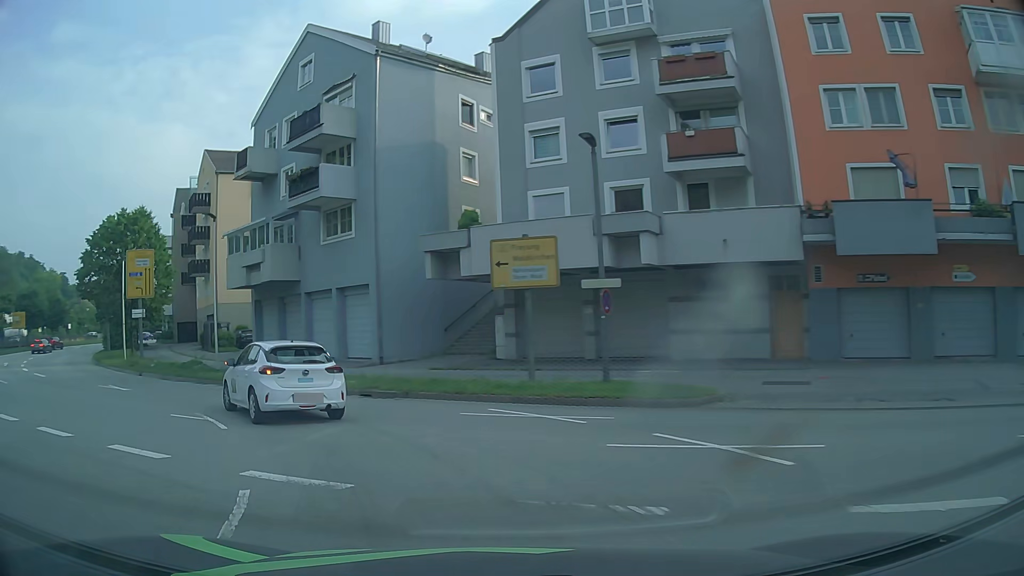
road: primary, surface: asphalt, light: Day
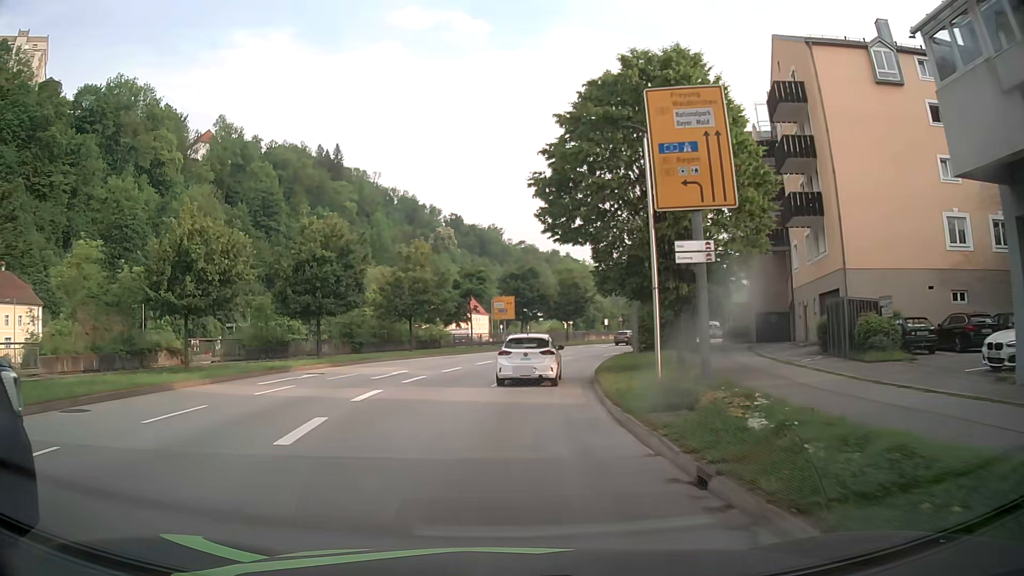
(-12.0, +22.6) m; -48°
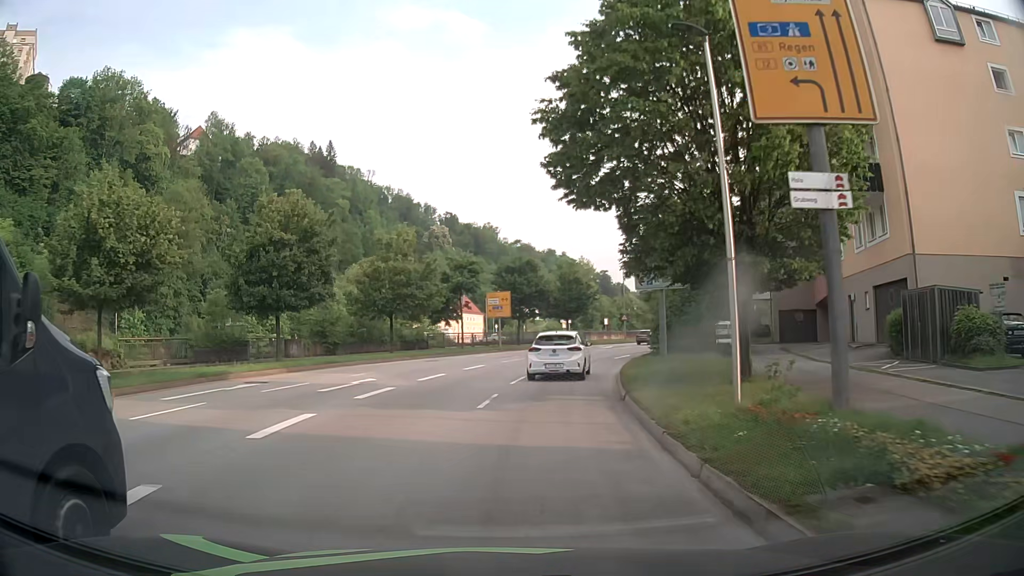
(0.0, +5.9) m; 0°
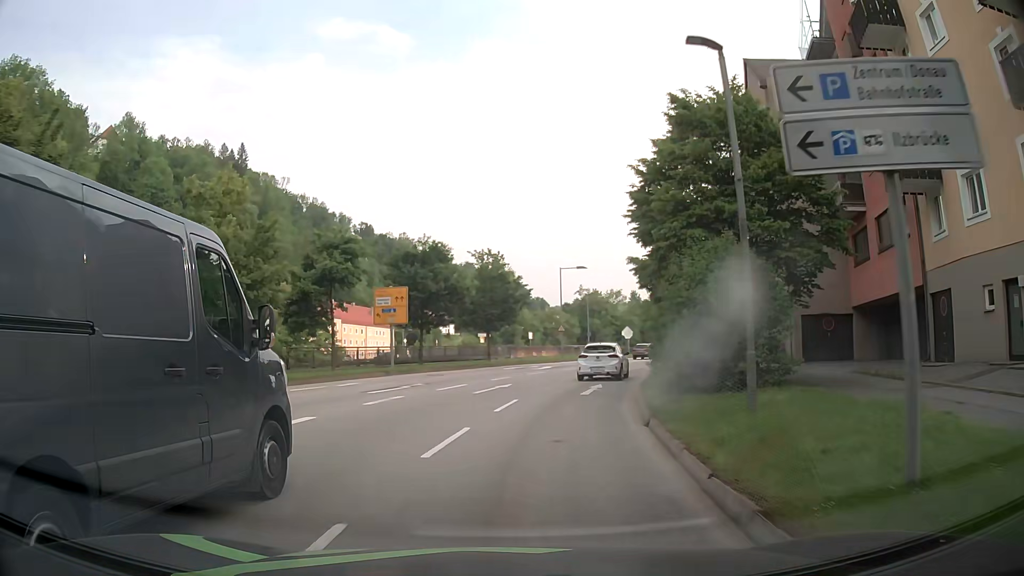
(+1.2, +16.6) m; +7°
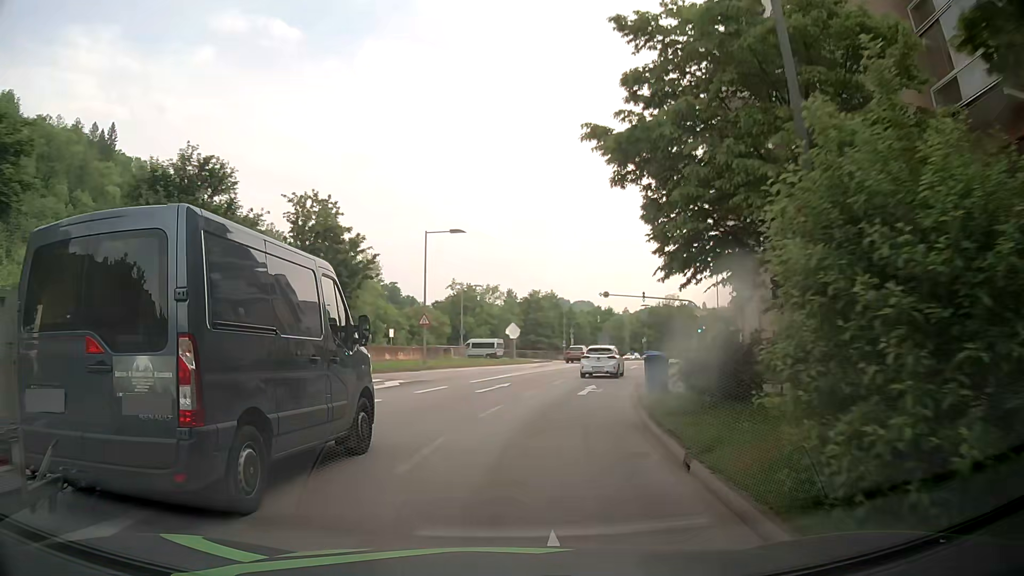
(+1.9, +18.9) m; +11°
